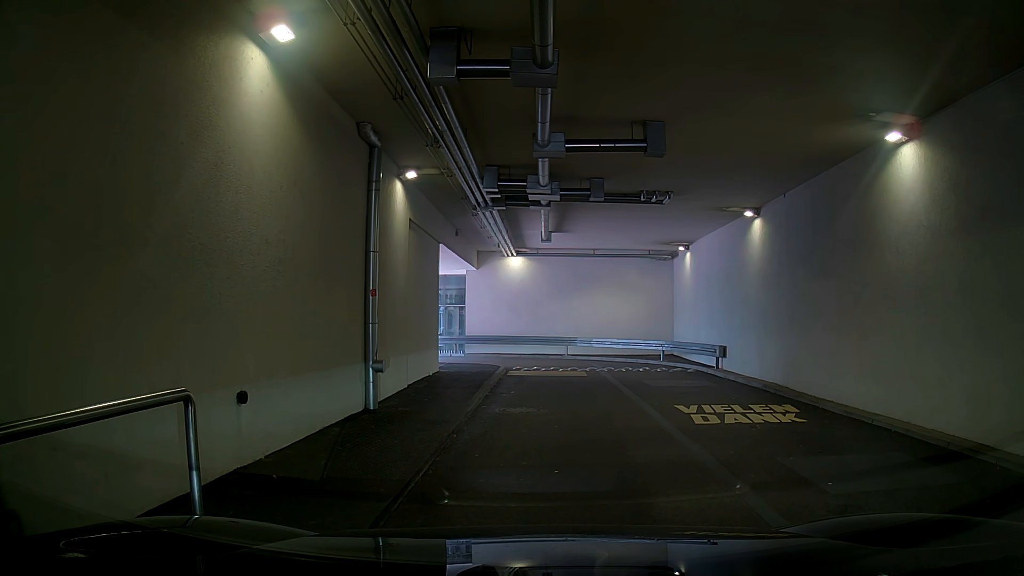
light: Day
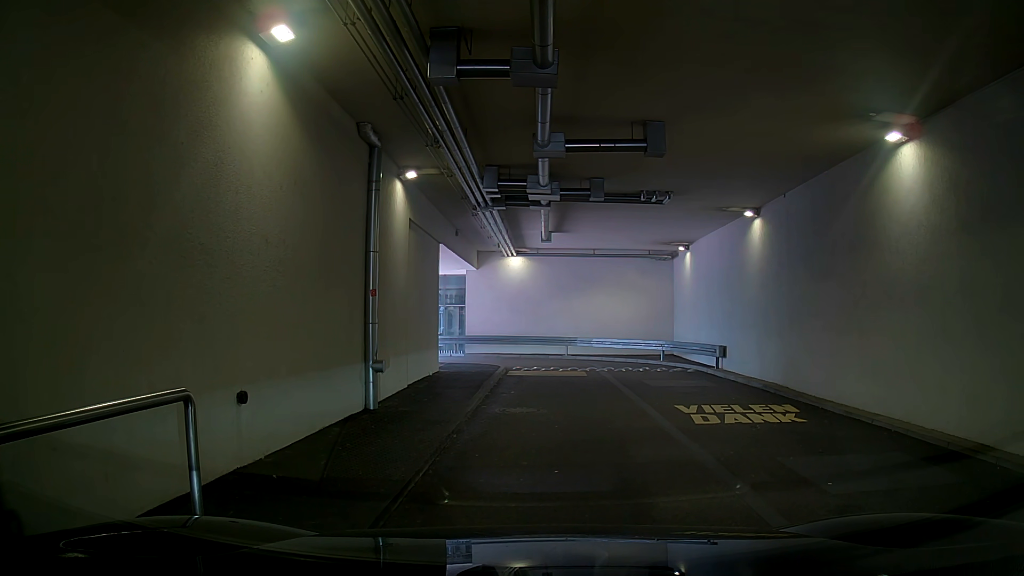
(0.0, 0.0) m; 0°
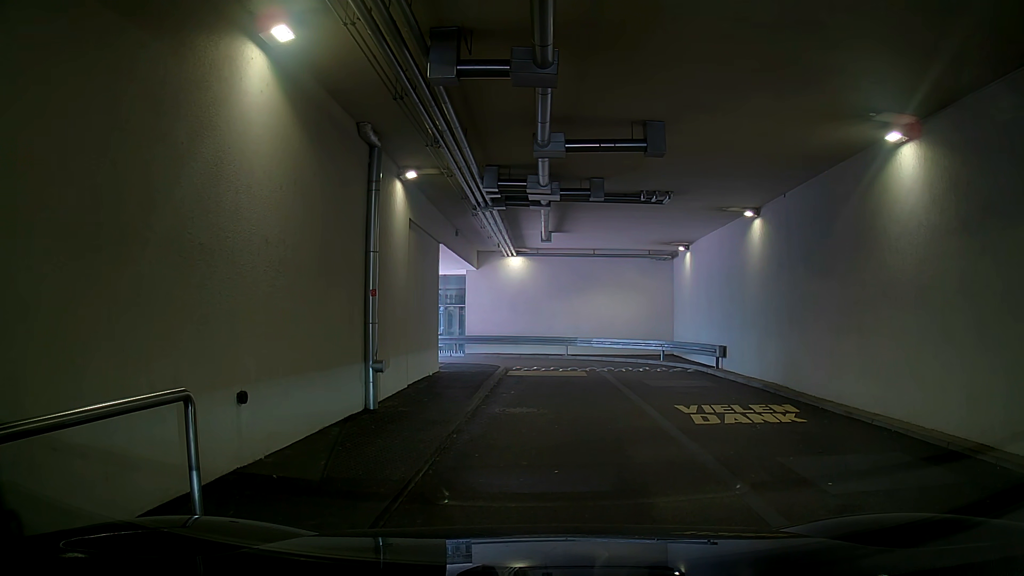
(0.0, 0.0) m; 0°
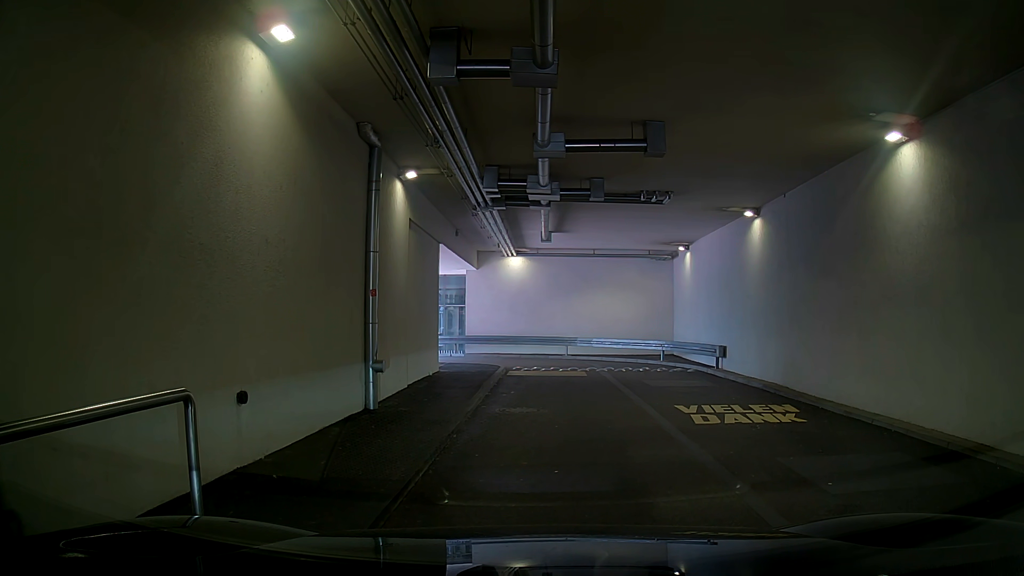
(0.0, 0.0) m; 0°
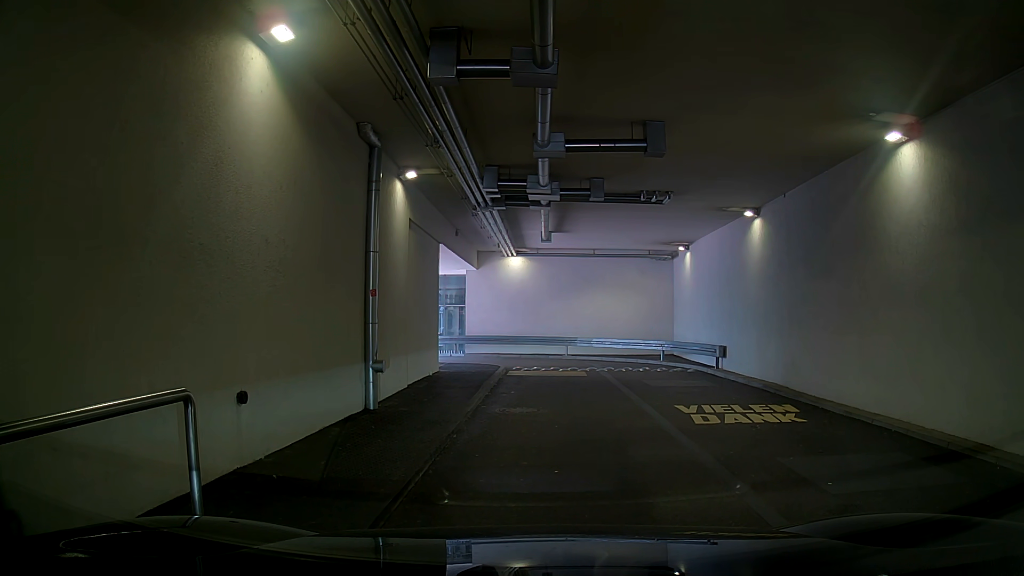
(0.0, 0.0) m; 0°
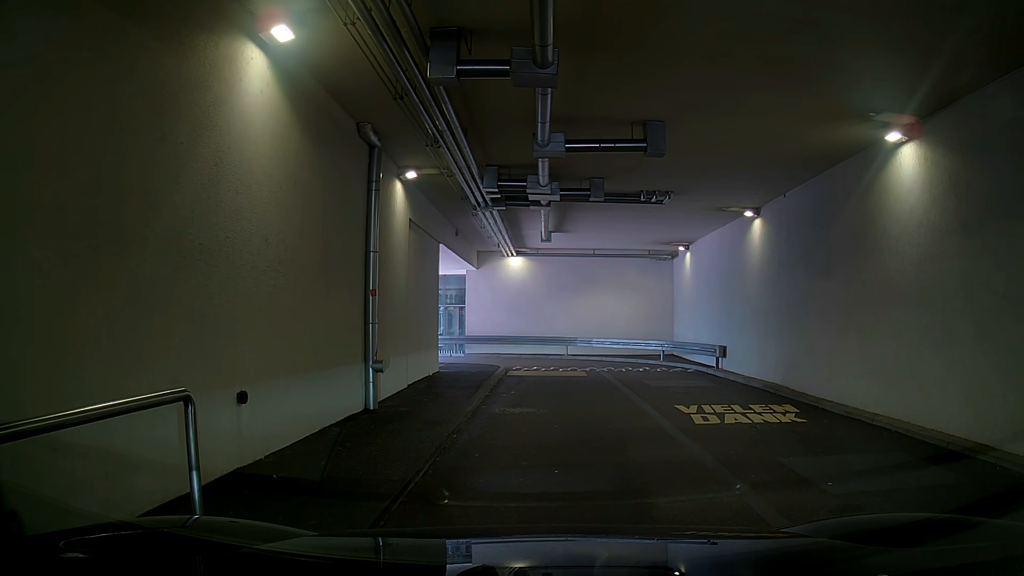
(0.0, 0.0) m; 0°
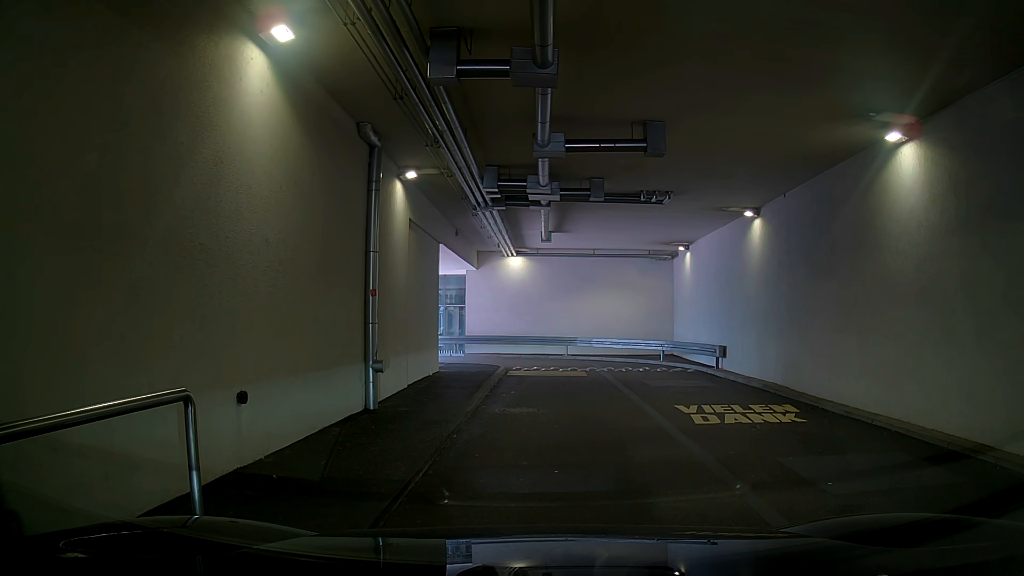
(0.0, 0.0) m; 0°
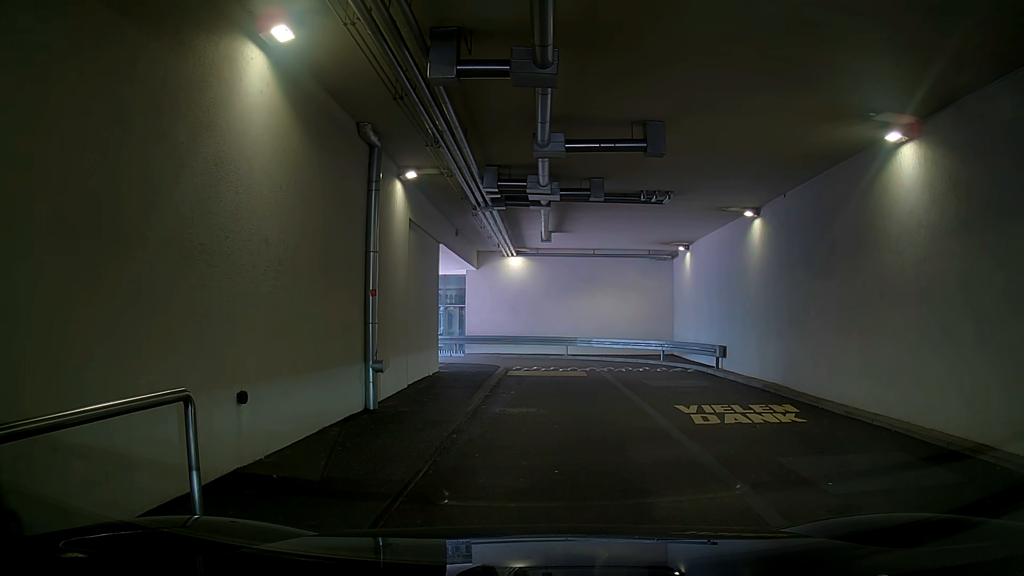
(0.0, 0.0) m; 0°
